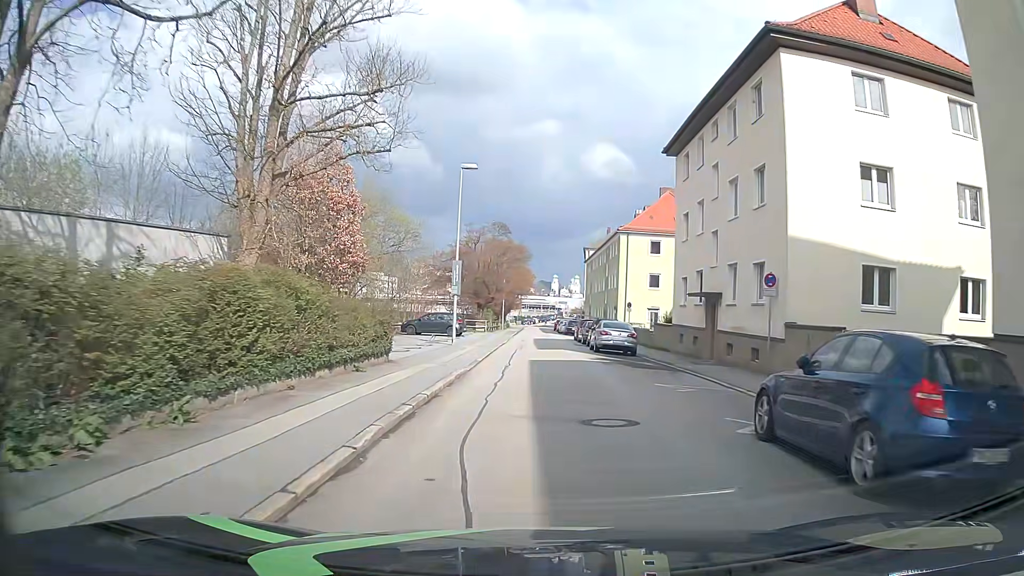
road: residential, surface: asphalt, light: Day
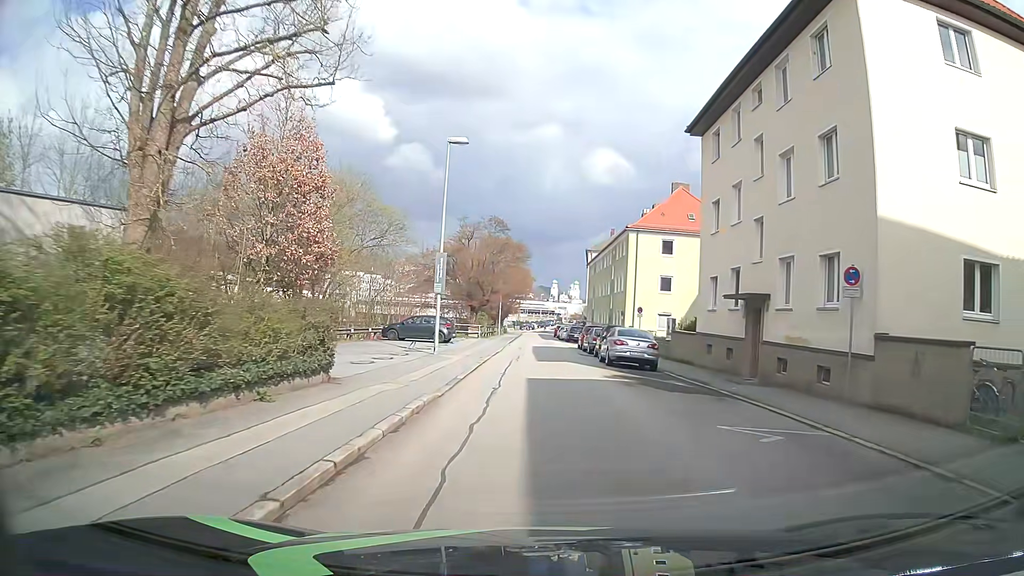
(0.0, +5.2) m; 0°
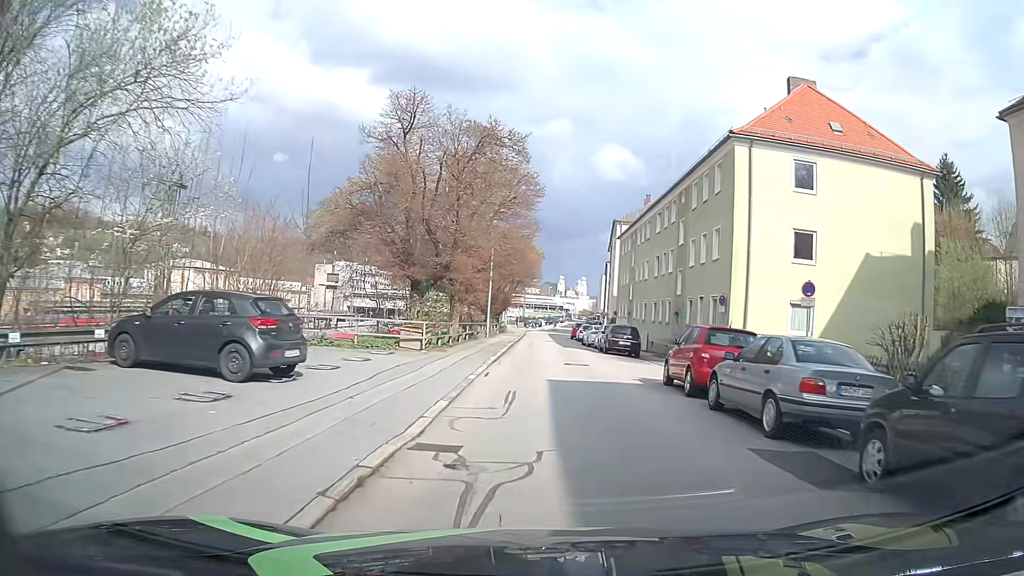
(+0.1, +25.7) m; 0°
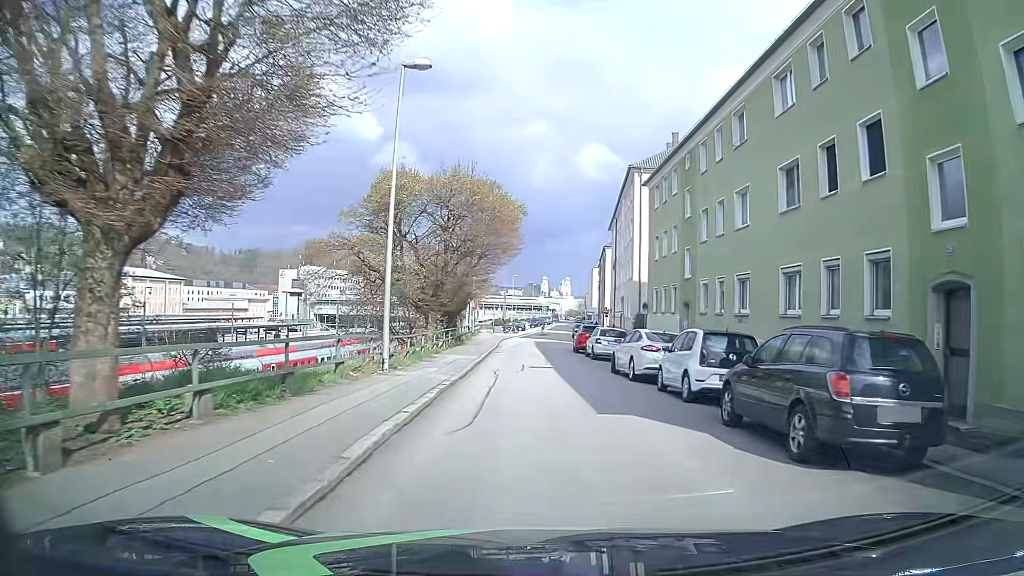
(+0.6, +25.1) m; +2°
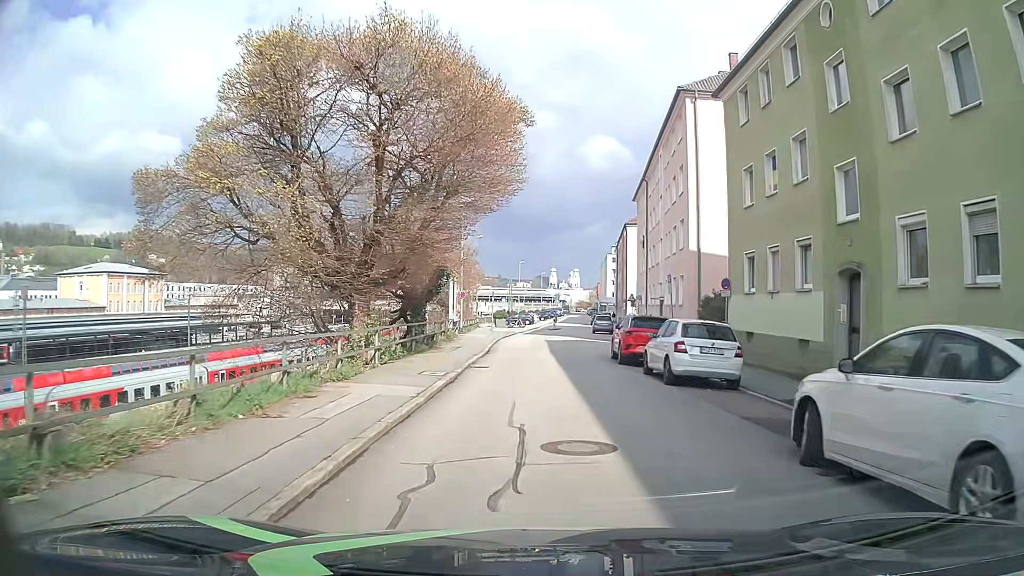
(-0.3, +14.9) m; -2°
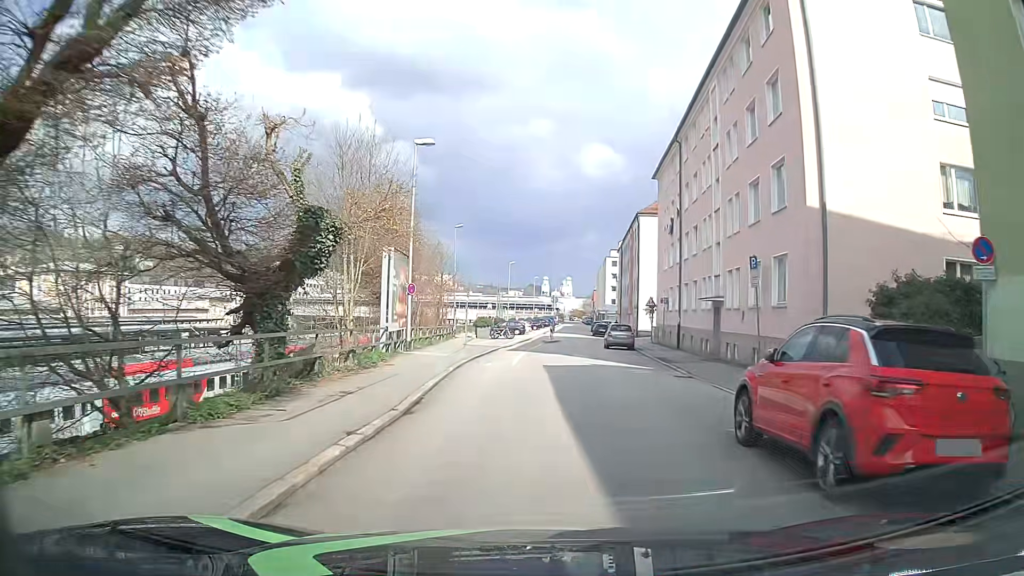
(+0.1, +15.0) m; +1°
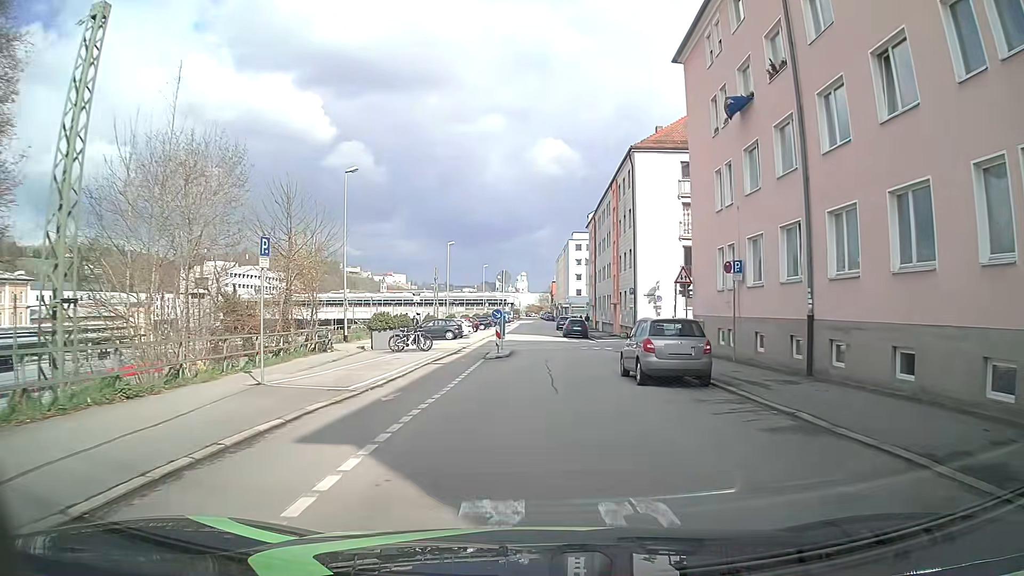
(+0.7, +24.1) m; +4°
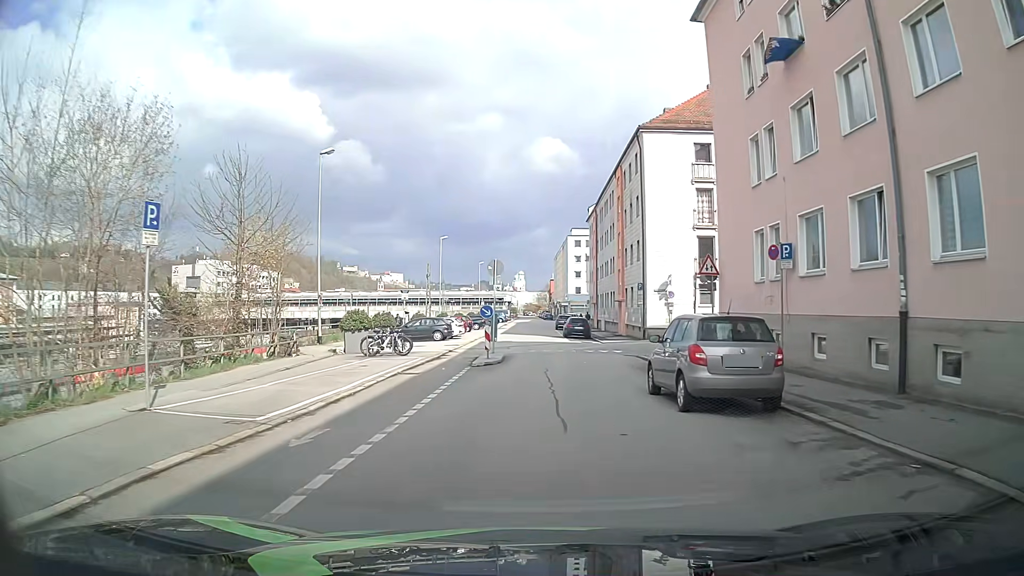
(0.0, +4.5) m; 0°
